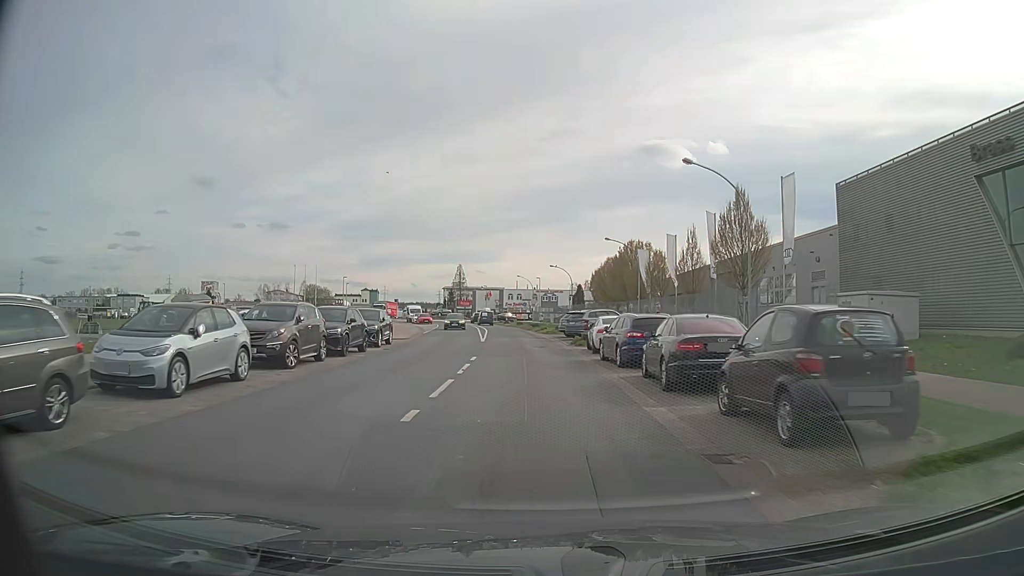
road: tertiary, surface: asphalt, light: Day
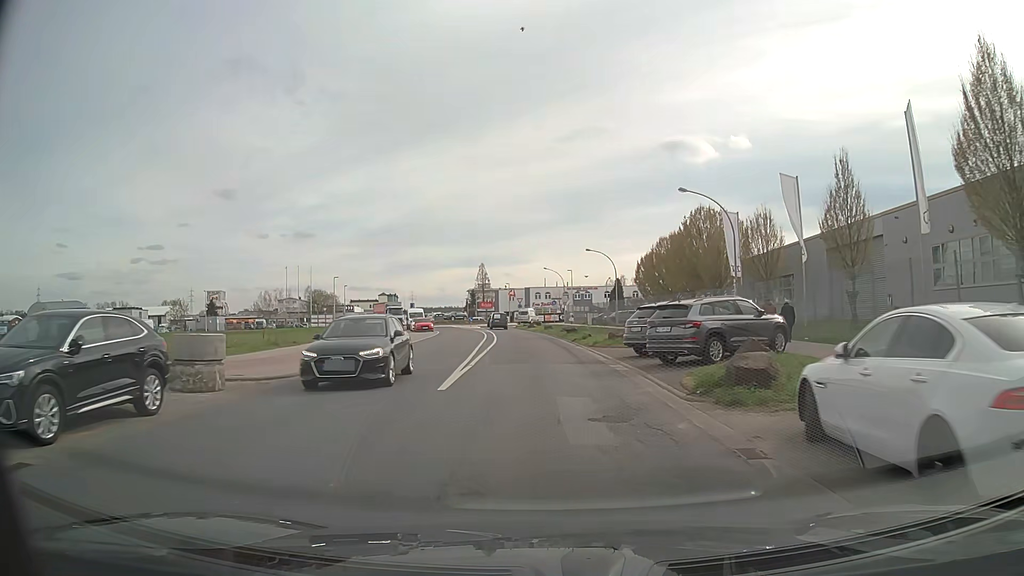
(-0.6, +21.2) m; -3°
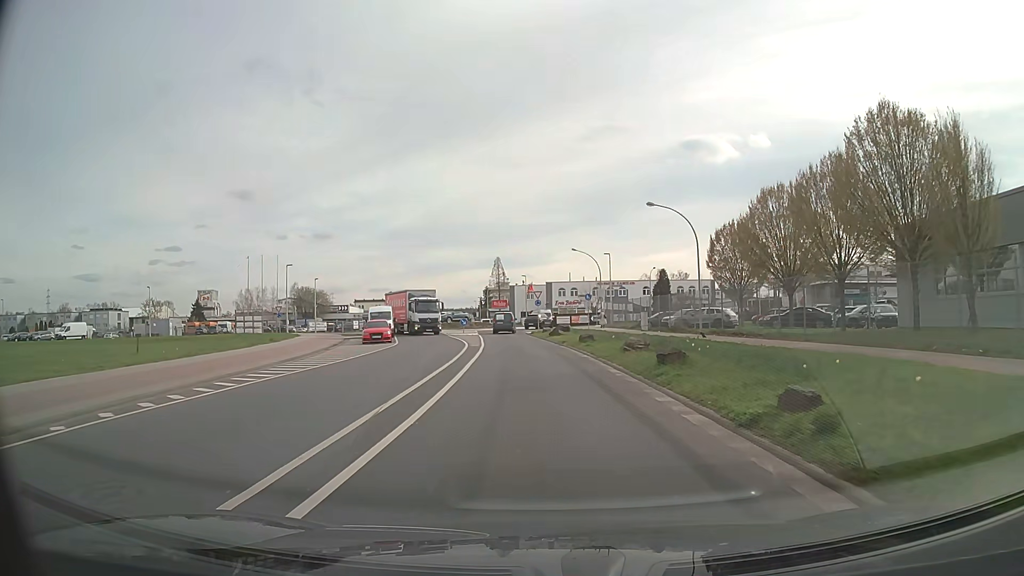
(-0.5, +27.1) m; -2°
(0, +10) (0, +20) (-1, +30) (-1, +40) (-2, +50) (-3, +60) (-1, +70) (+3, +79) (+2, +88) (-4, +96) m
